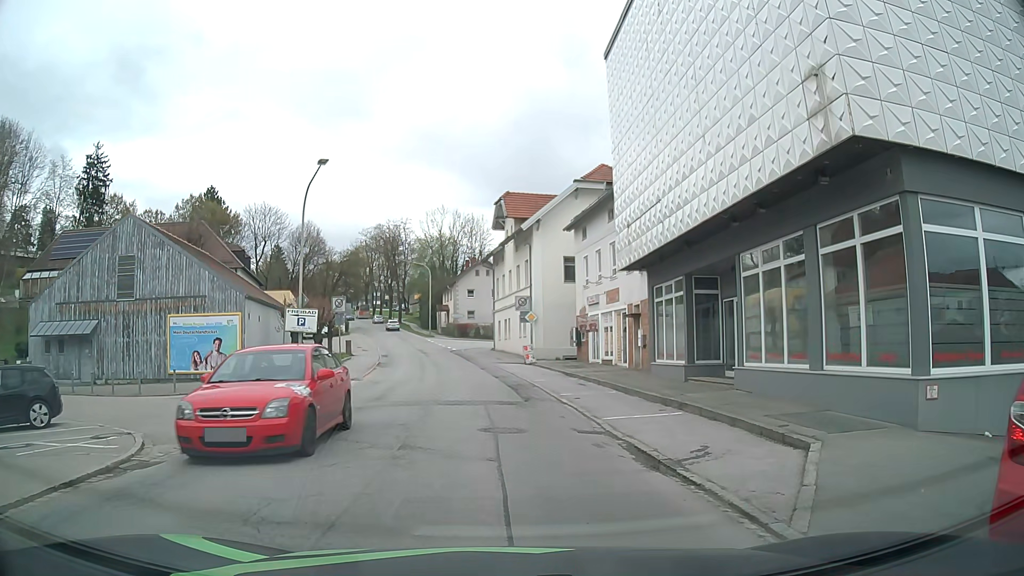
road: secondary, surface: asphalt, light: Day
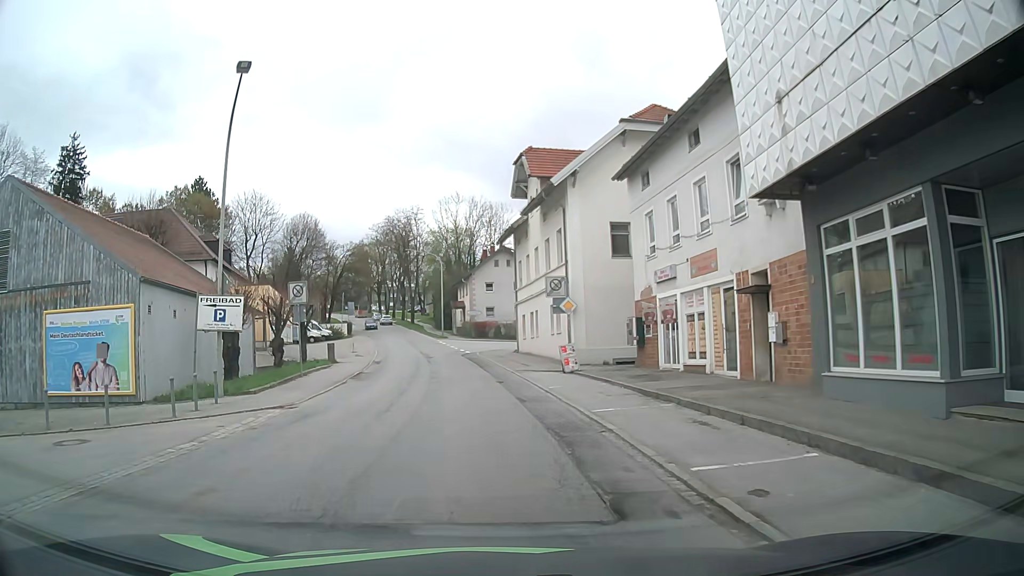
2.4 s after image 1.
(-0.2, +12.2) m; -3°
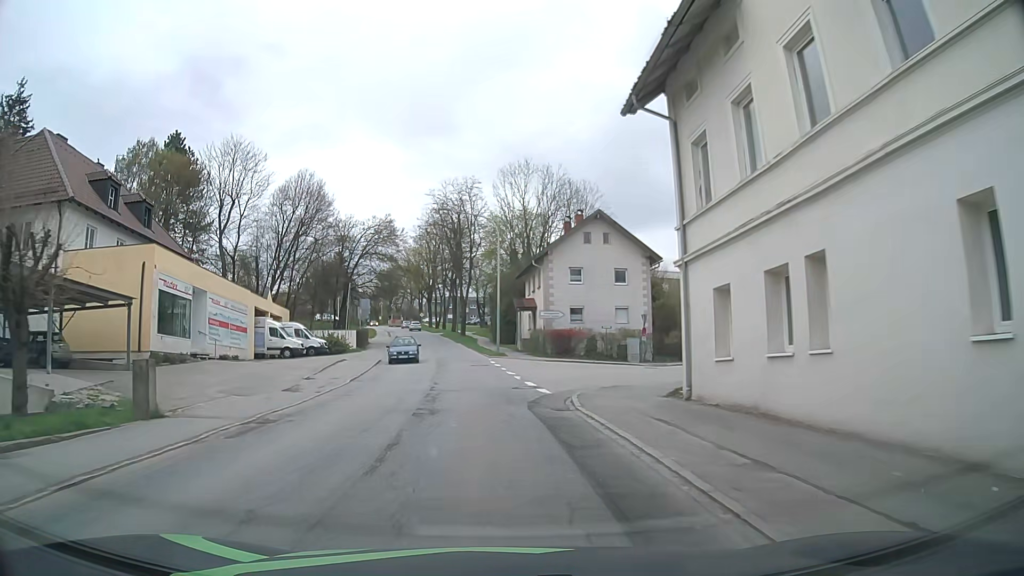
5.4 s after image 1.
(-1.2, +29.0) m; -4°
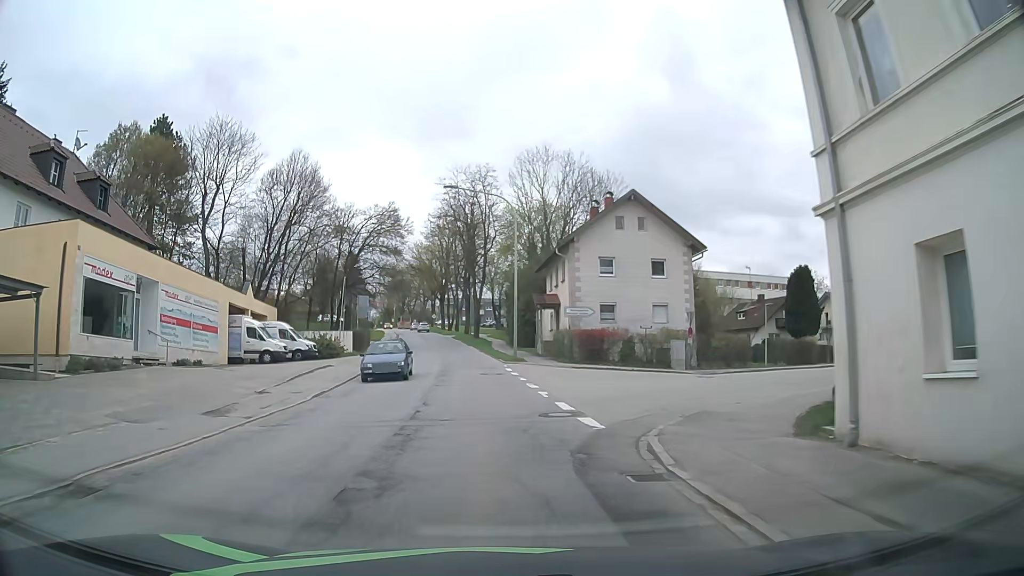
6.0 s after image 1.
(-0.1, +7.1) m; -2°
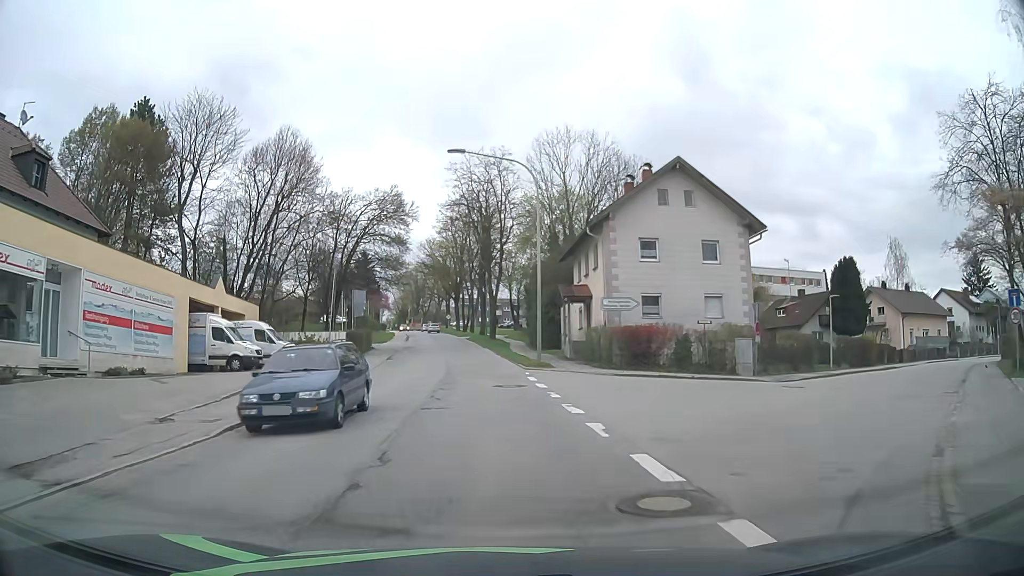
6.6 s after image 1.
(-0.1, +7.3) m; -1°
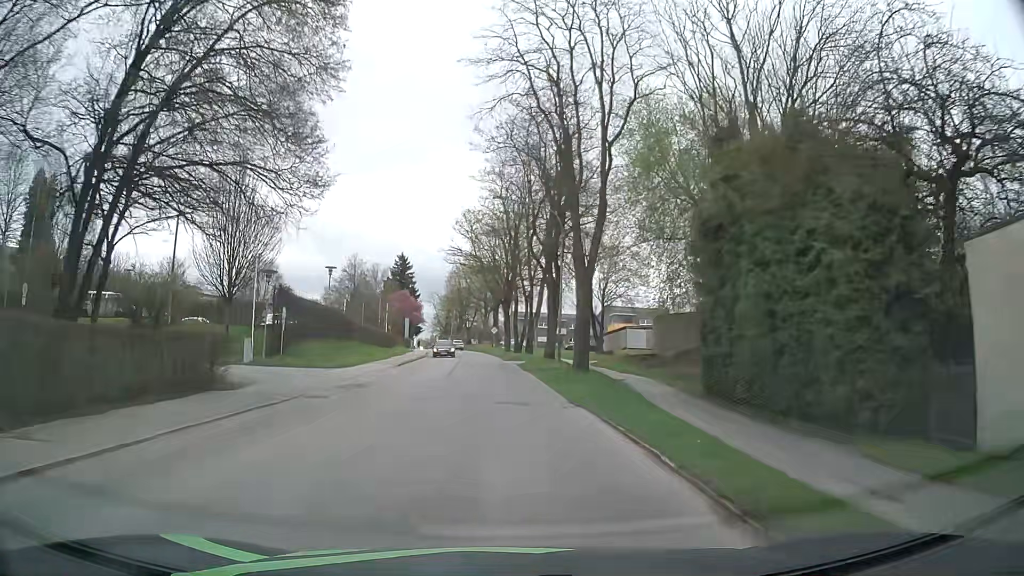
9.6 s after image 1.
(-1.9, +37.4) m; -5°
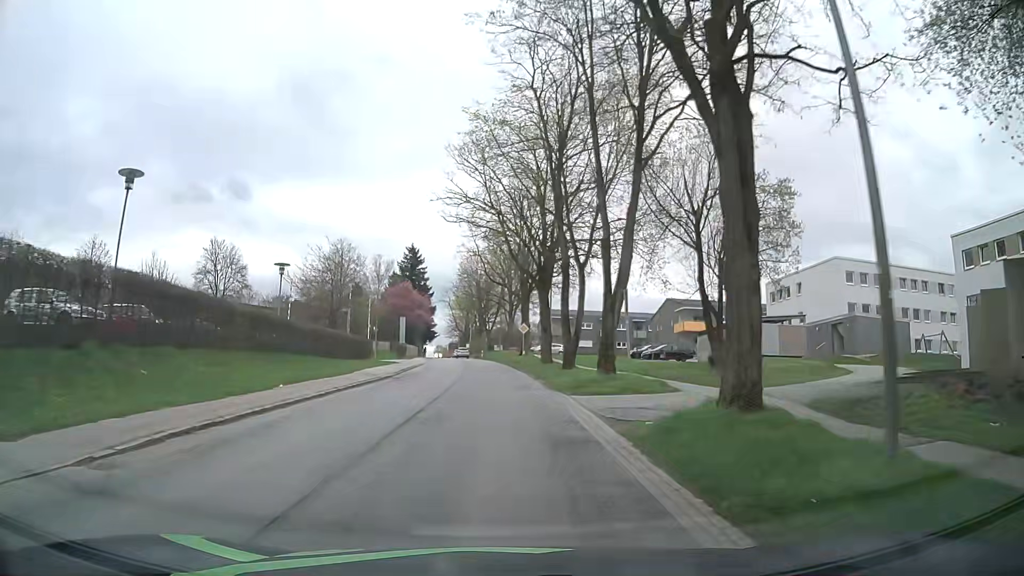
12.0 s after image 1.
(-0.5, +30.0) m; -2°
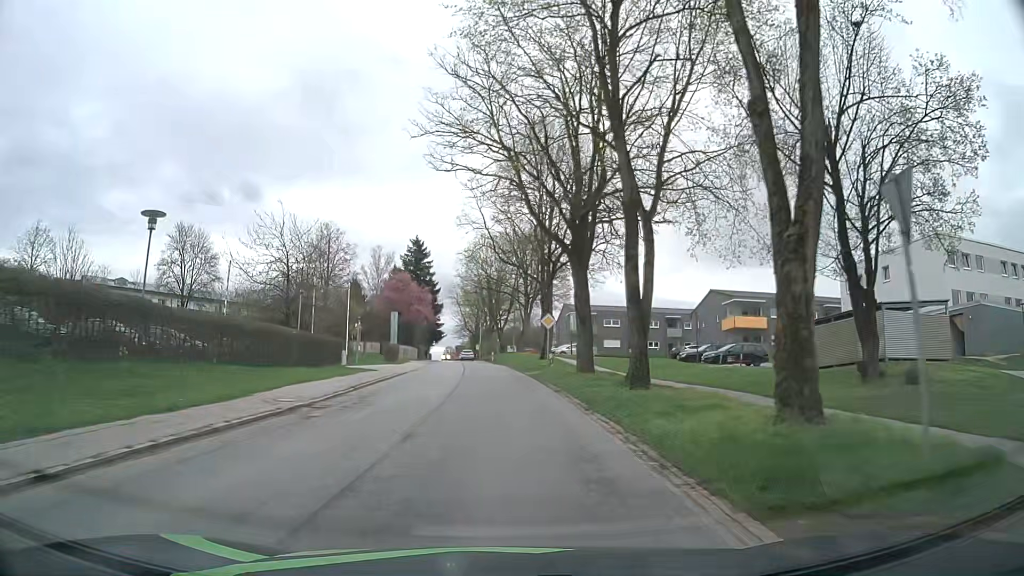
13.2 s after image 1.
(-0.3, +14.8) m; 0°
(0, +10) (-1, +20) (-1, +30) (-2, +40) (-3, +50) (-3, +60) (-4, +70) (-5, +80) (-7, +90) (-8, +100) m
